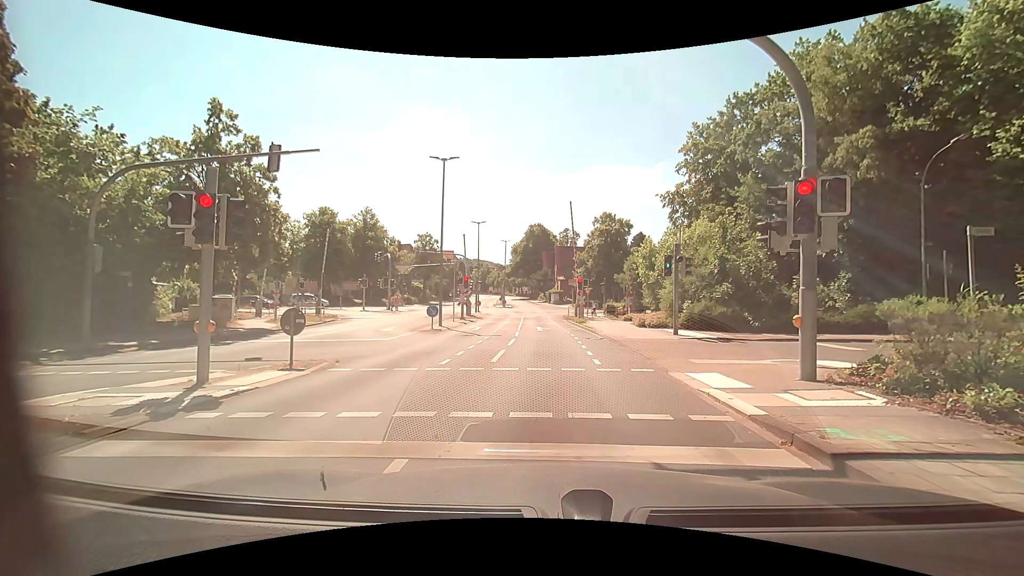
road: tertiary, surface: asphalt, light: Day
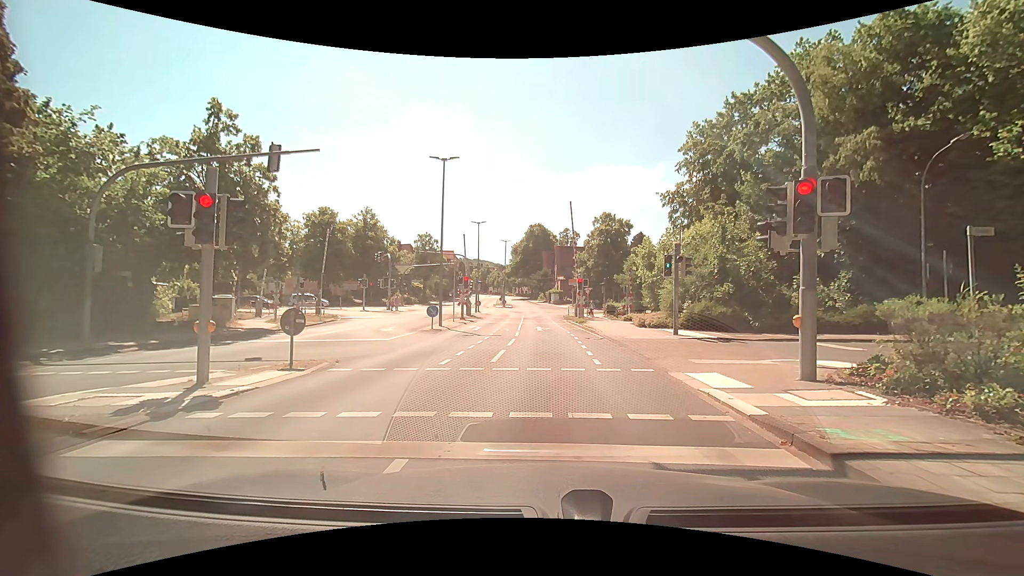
(0.0, 0.0) m; 0°
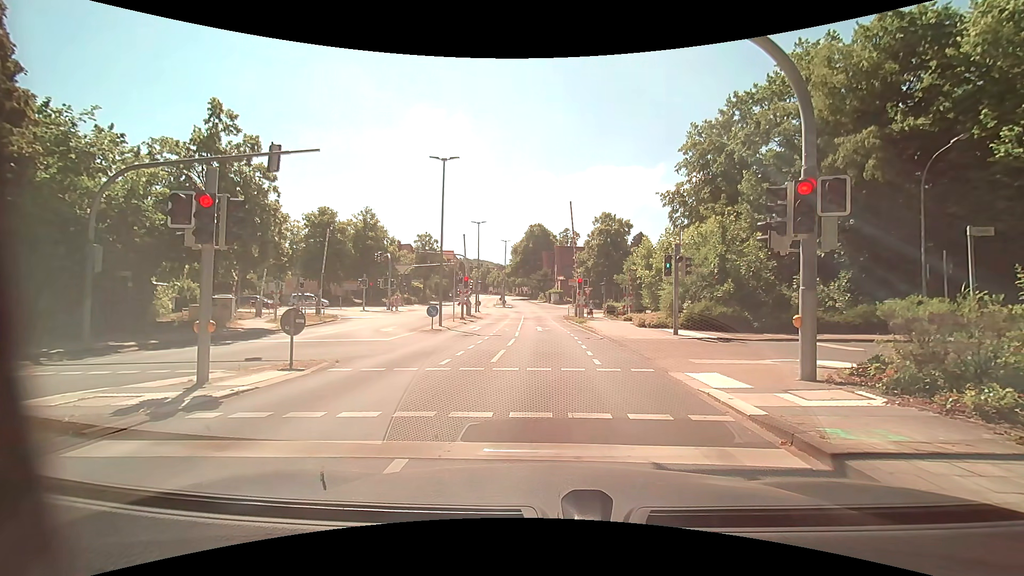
(0.0, 0.0) m; 0°
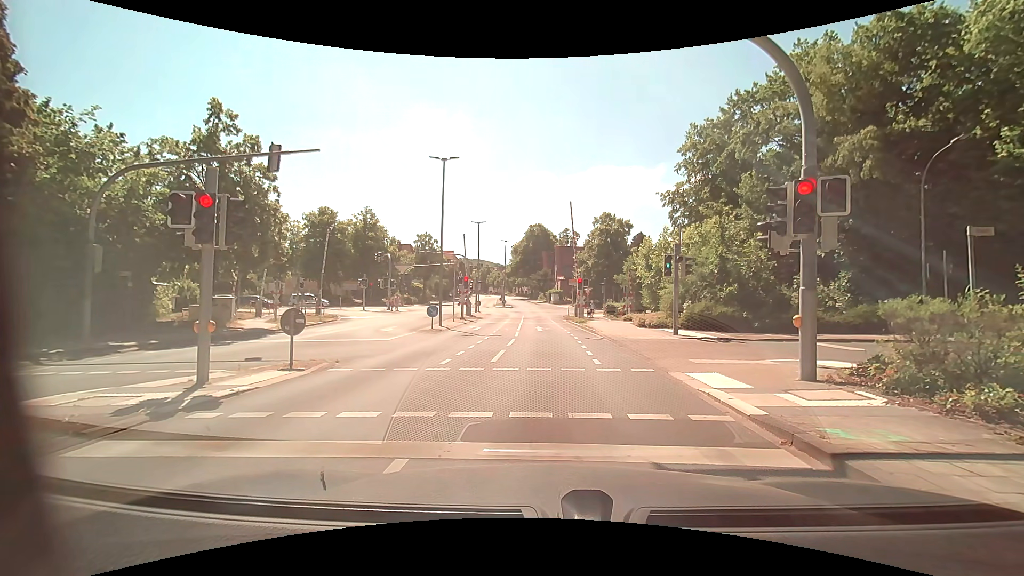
(0.0, 0.0) m; 0°
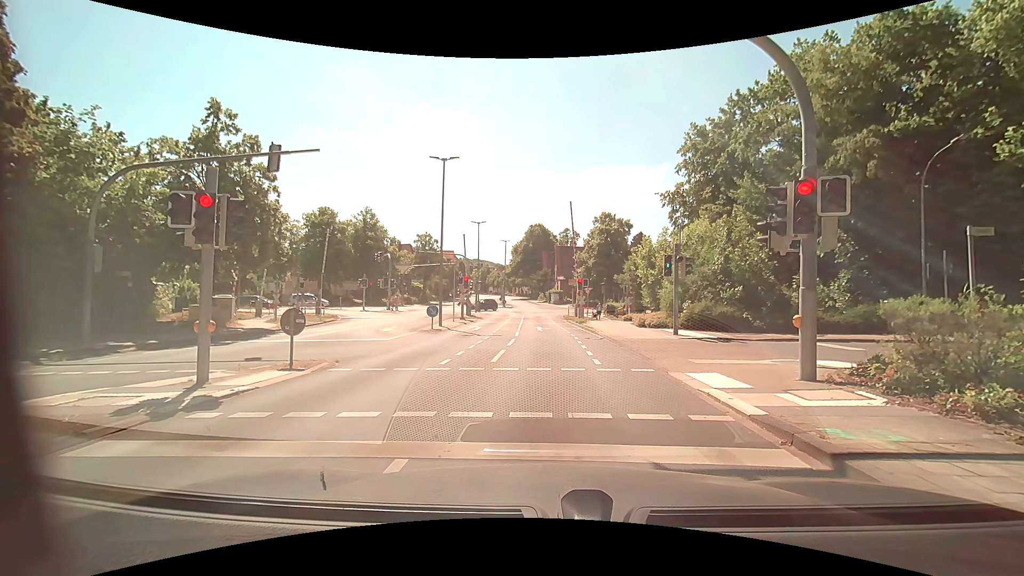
(0.0, 0.0) m; 0°
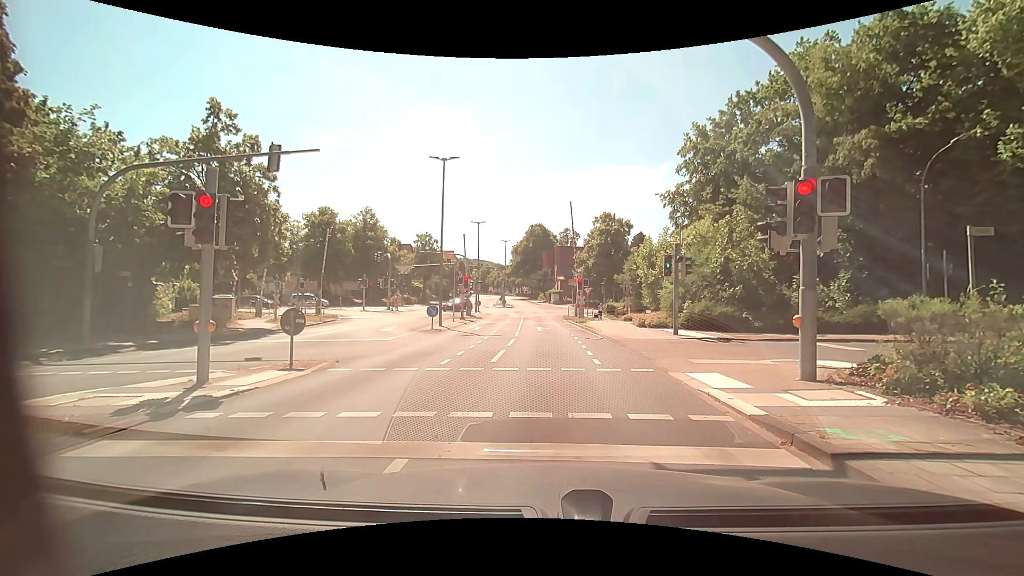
(0.0, 0.0) m; 0°
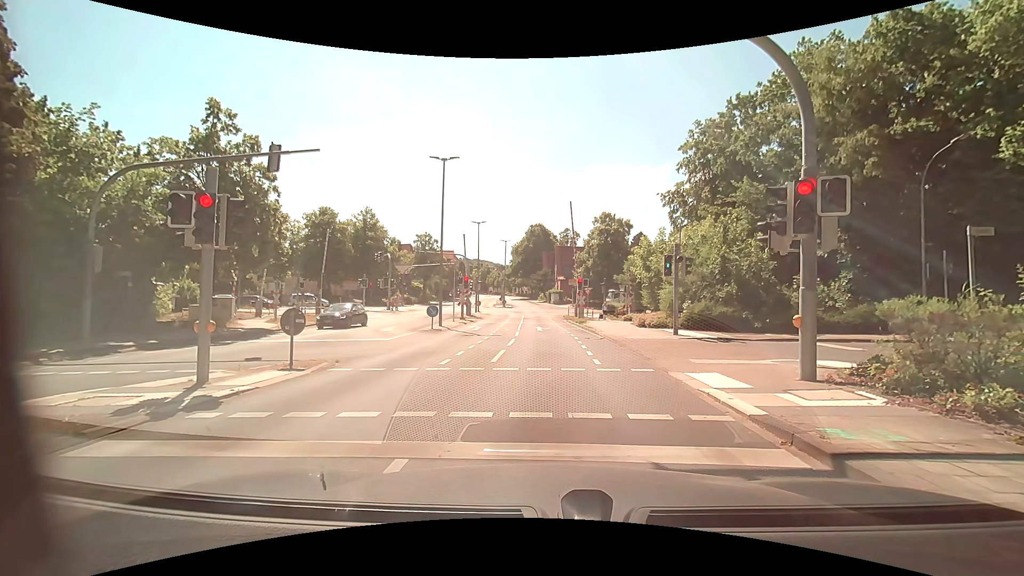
(0.0, 0.0) m; 0°
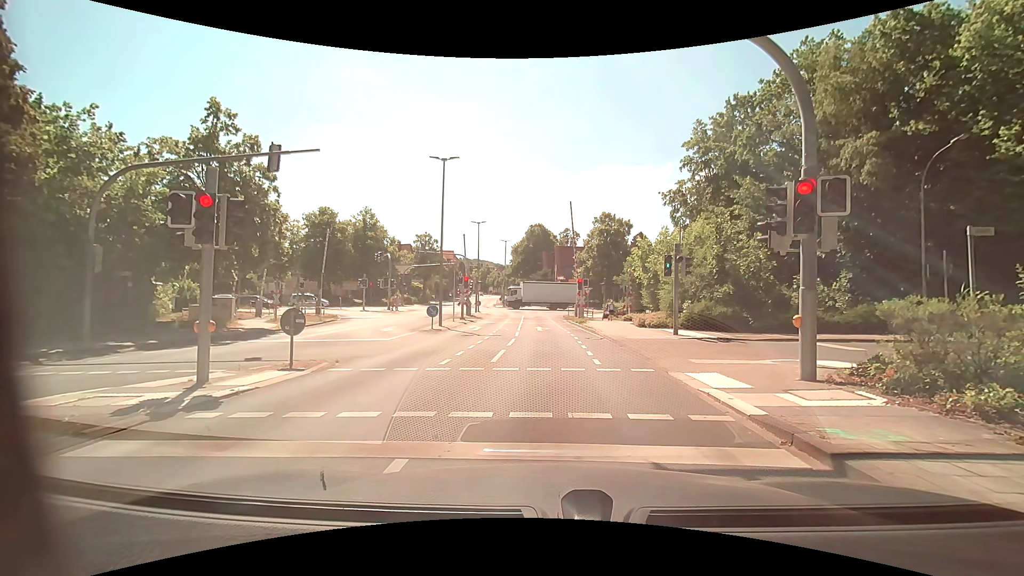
(0.0, 0.0) m; 0°
